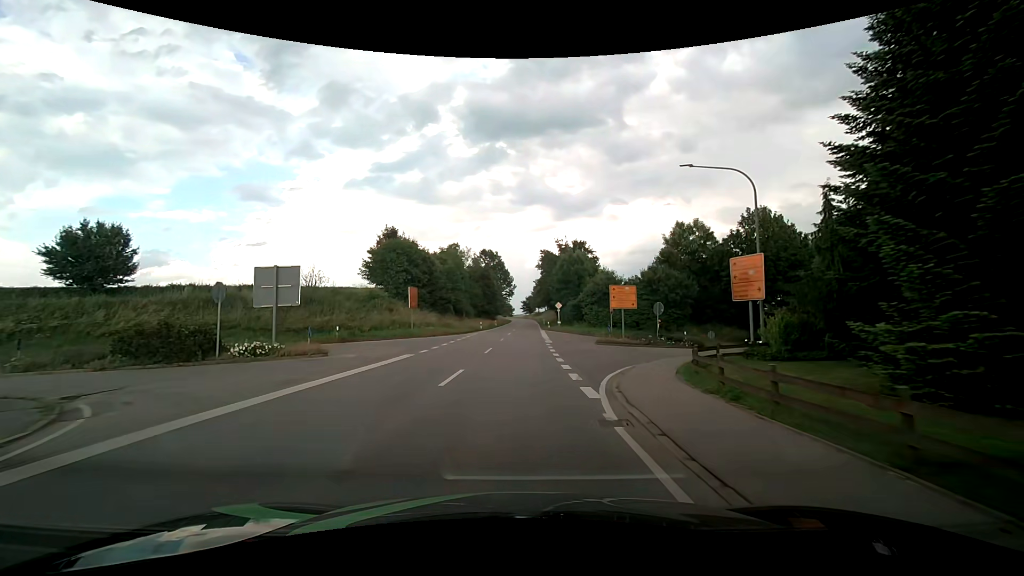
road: secondary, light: Day
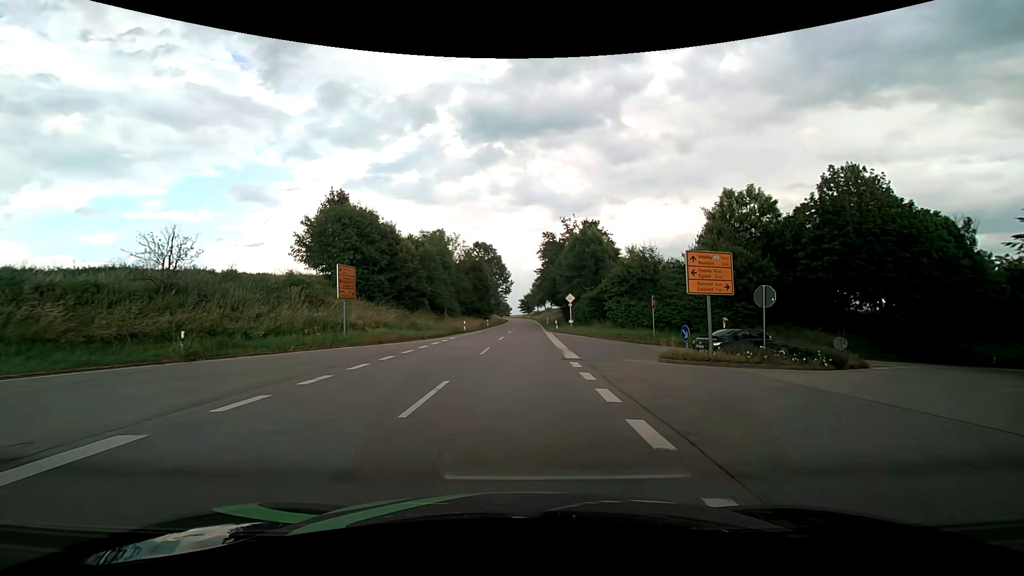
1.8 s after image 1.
(+0.1, +15.7) m; +1°
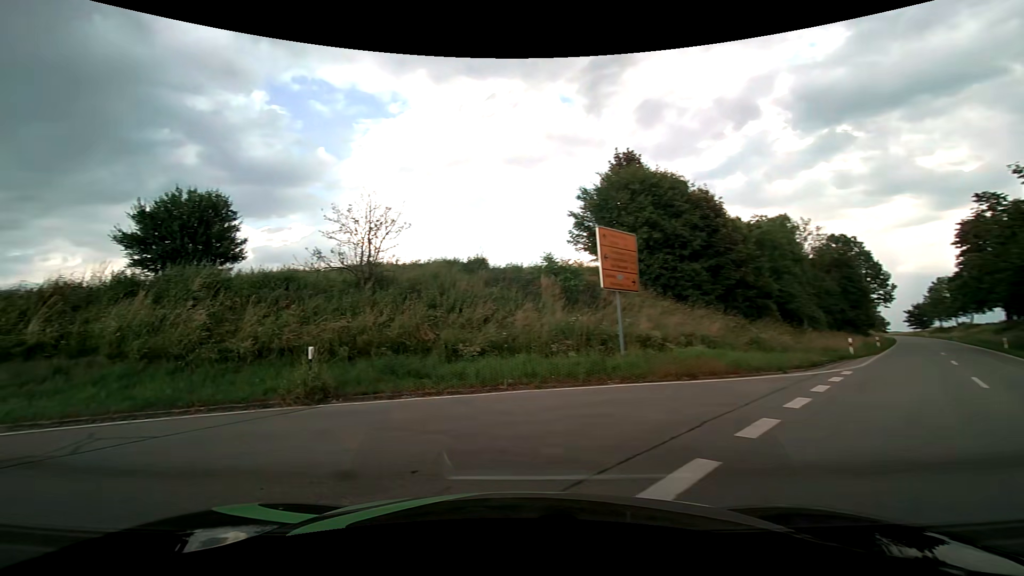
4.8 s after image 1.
(-1.7, +13.4) m; -35°
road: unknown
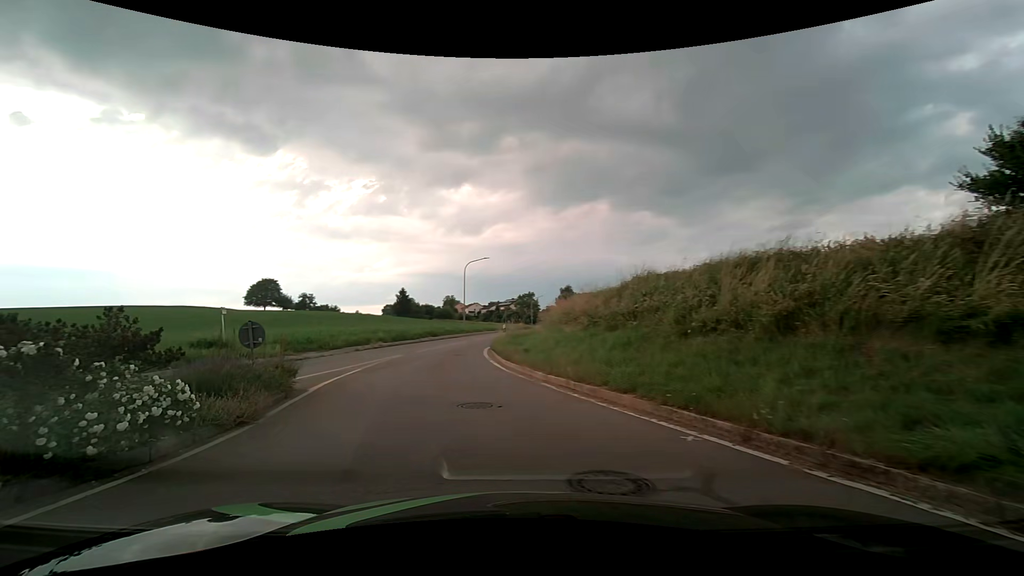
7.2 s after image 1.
(-5.6, +6.5) m; -77°
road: tertiary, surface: asphalt
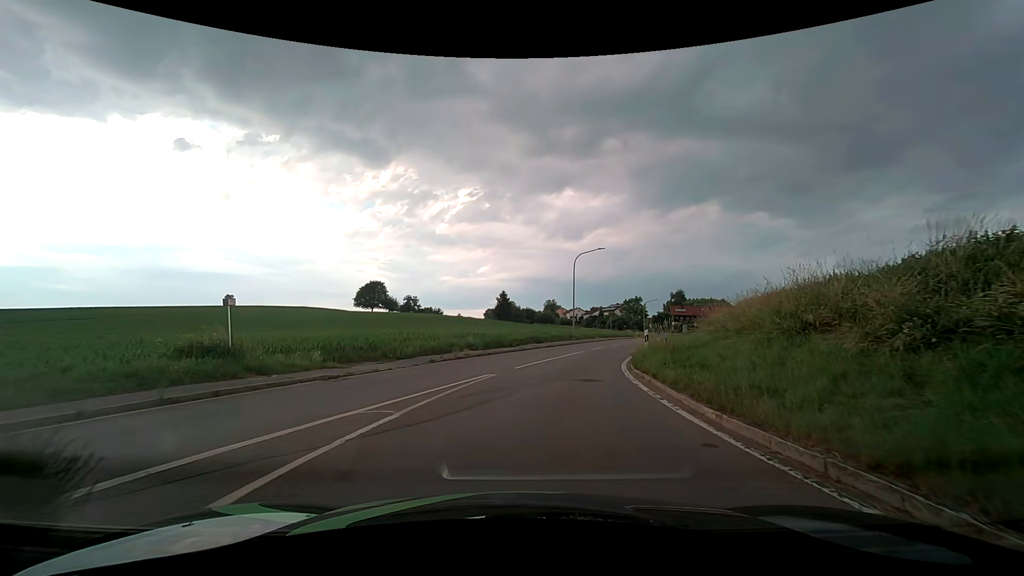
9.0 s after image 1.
(-1.5, +9.2) m; -13°
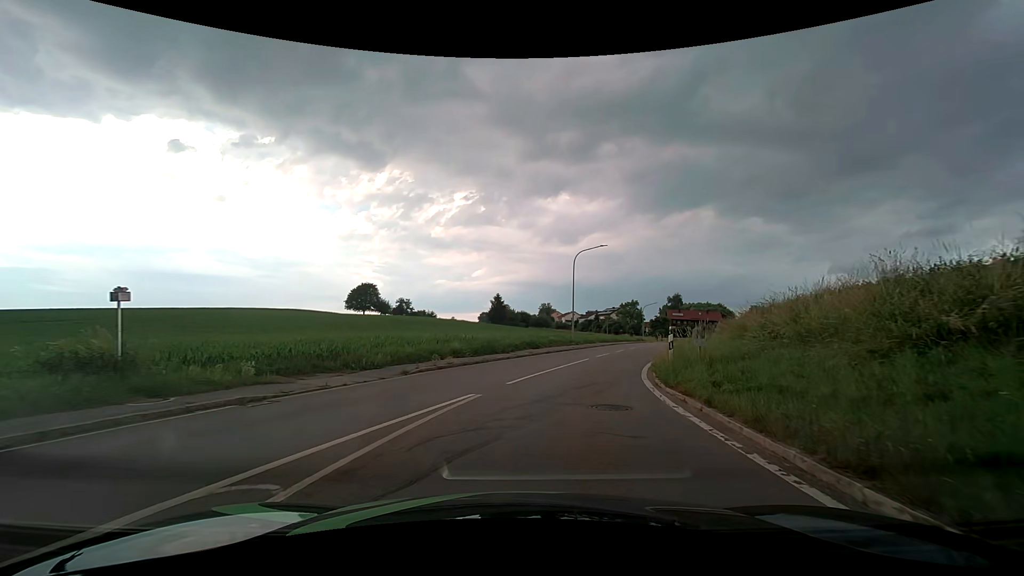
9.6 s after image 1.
(0.0, +3.8) m; 0°
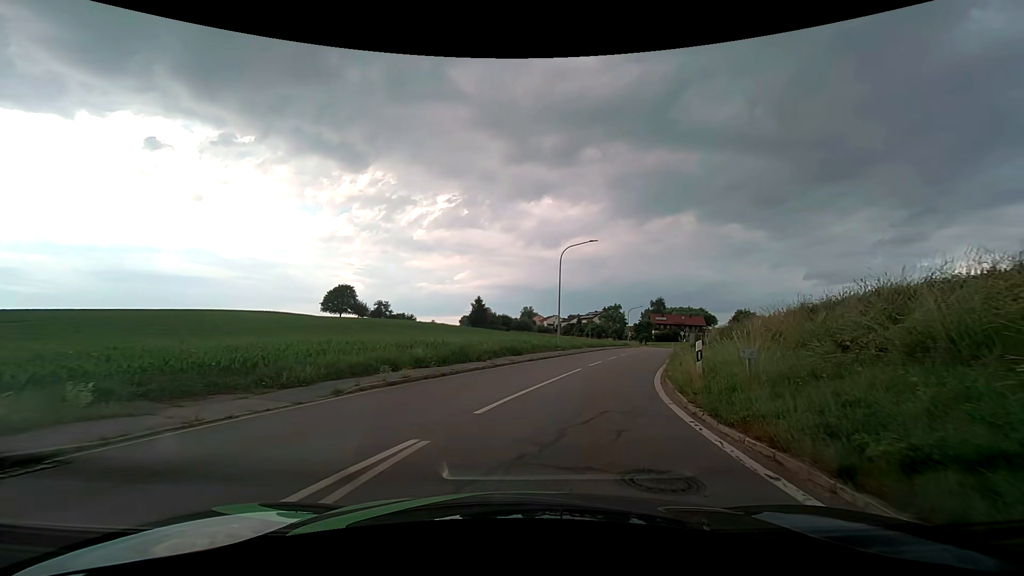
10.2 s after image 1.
(+0.1, +4.1) m; +2°
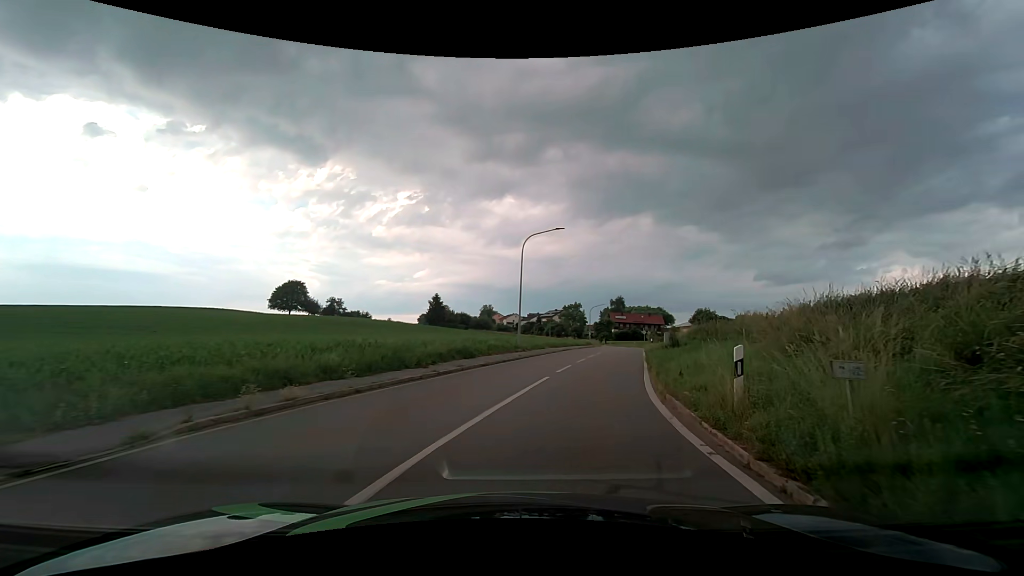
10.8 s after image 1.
(+0.1, +4.4) m; +4°
(+1, +10) (+3, +20) (+6, +29) (+8, +39) (+11, +49) (+14, +58) (+16, +68) (+18, +78) (+20, +88) (+21, +97) m
